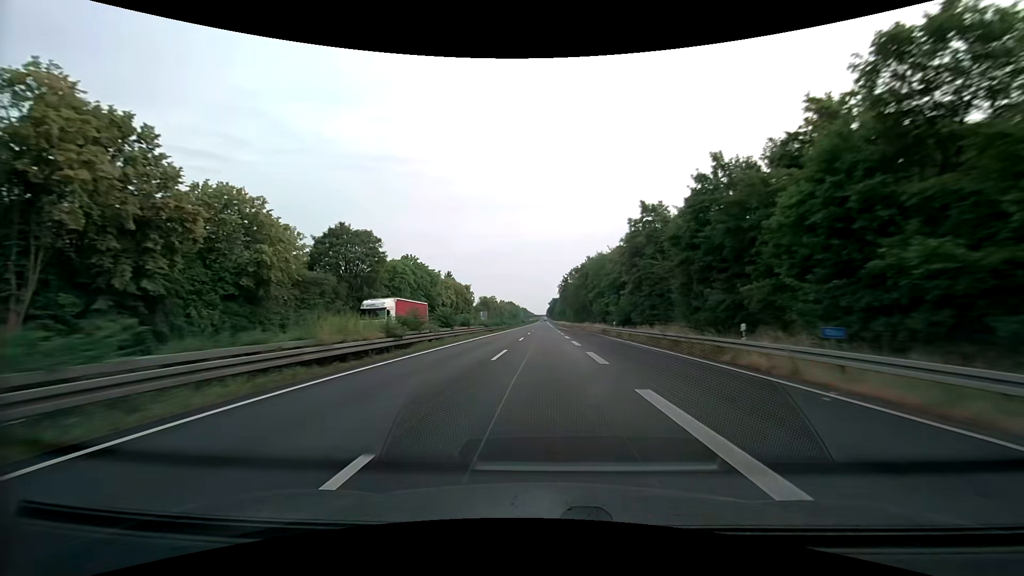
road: trunk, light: Day
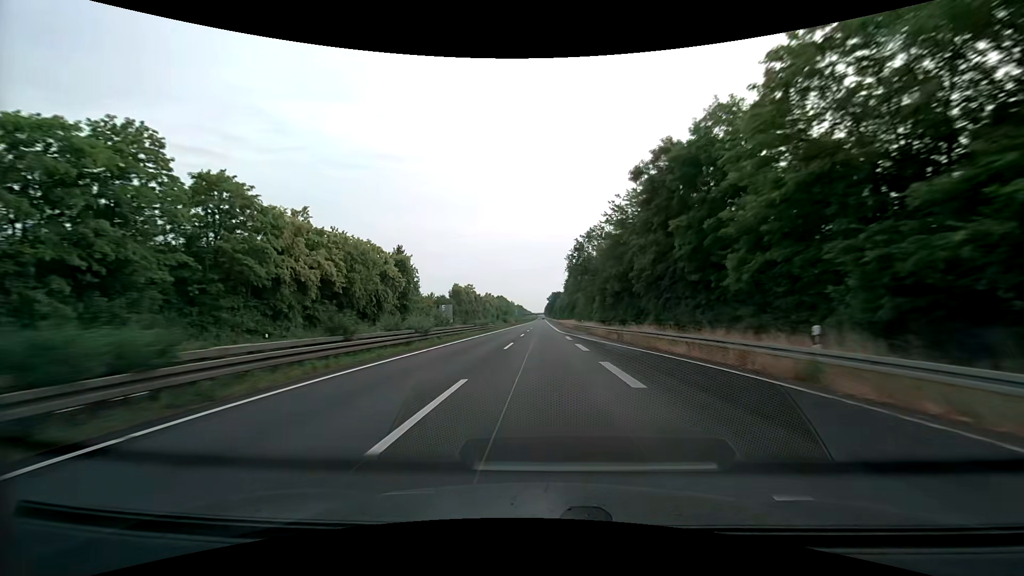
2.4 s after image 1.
(+0.3, +65.8) m; 0°
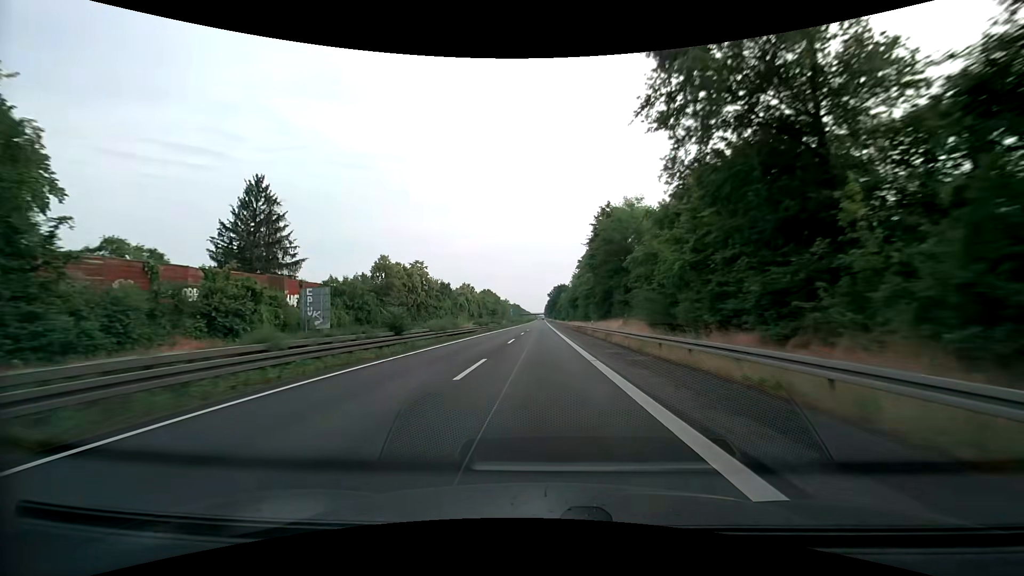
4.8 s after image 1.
(+0.2, +65.7) m; 0°
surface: asphalt
(0, +10) (0, +20) (0, +30) (0, +40) (0, +50) (0, +60) (0, +70) (-1, +80) (-1, +90) (-1, +100) m
